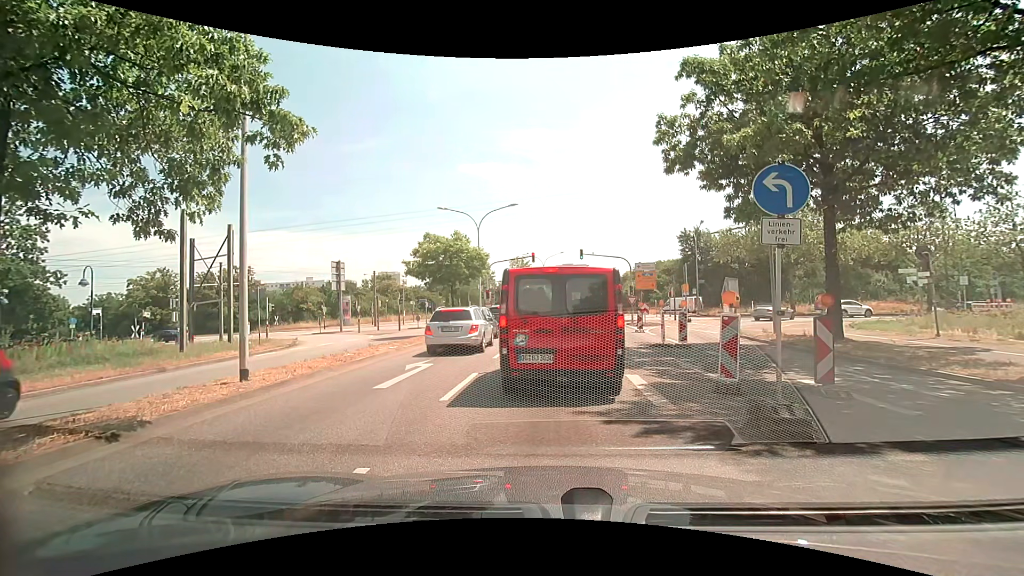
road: secondary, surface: asphalt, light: Day
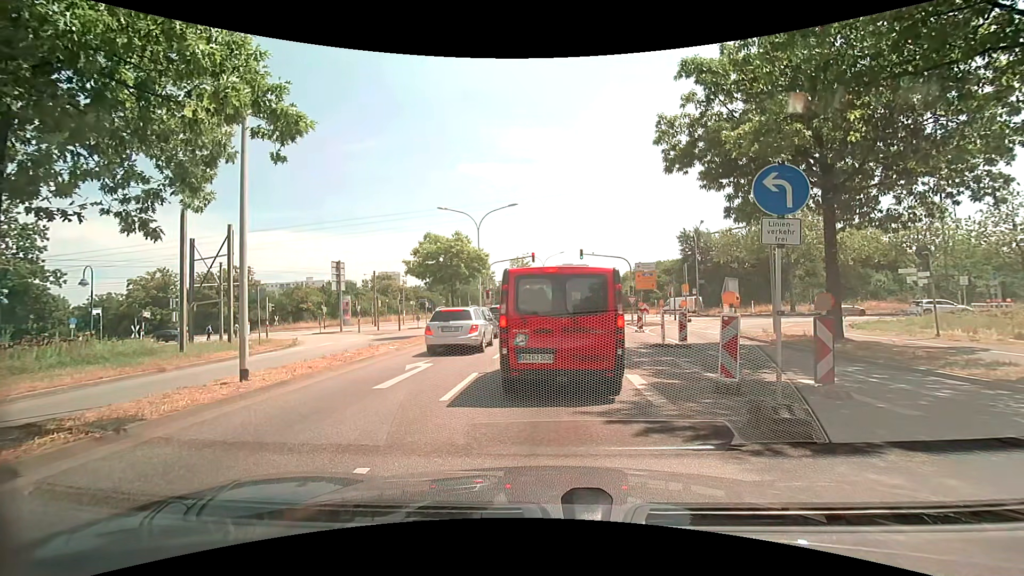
(0.0, 0.0) m; 0°
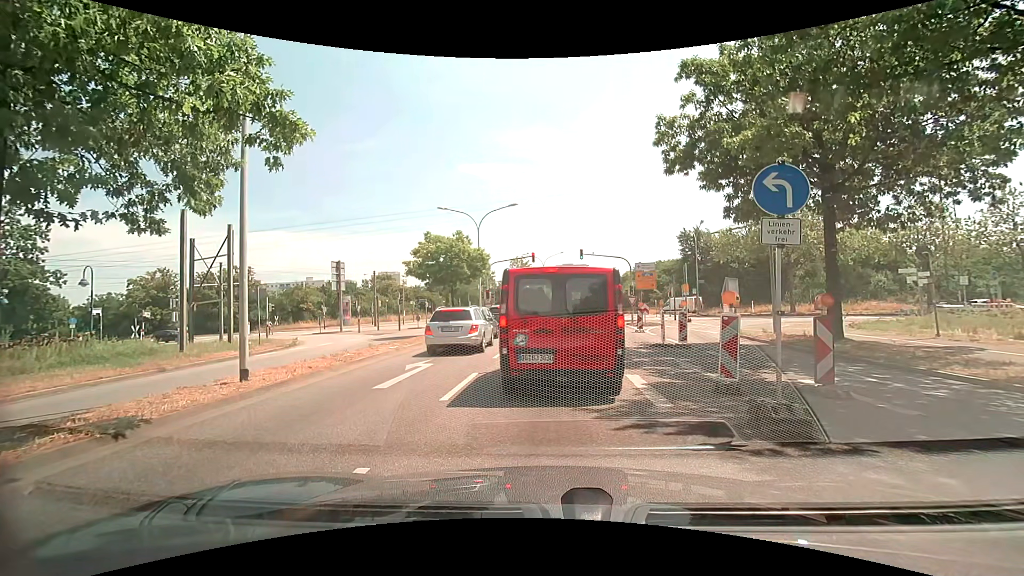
(0.0, 0.0) m; 0°
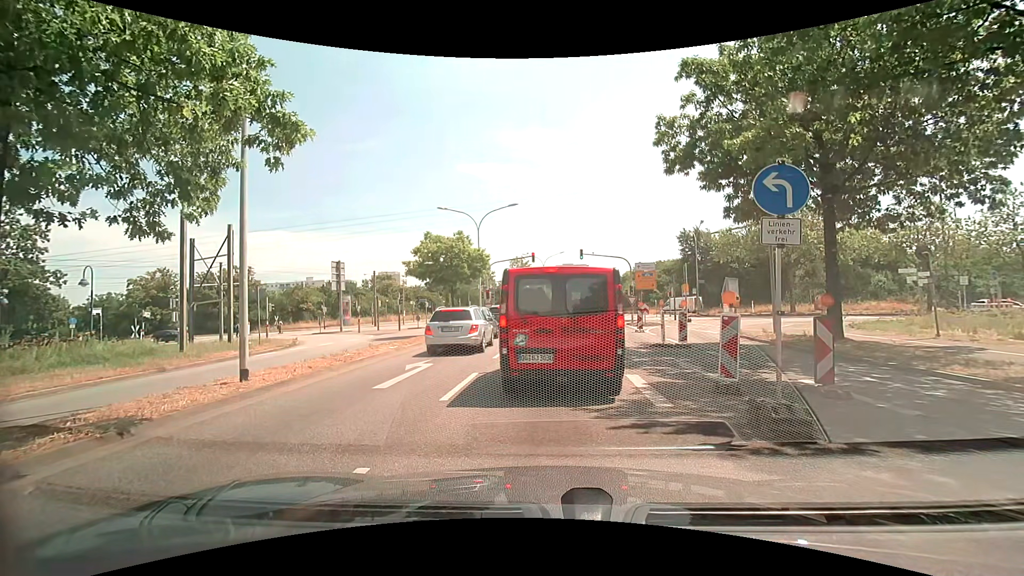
(0.0, 0.0) m; 0°
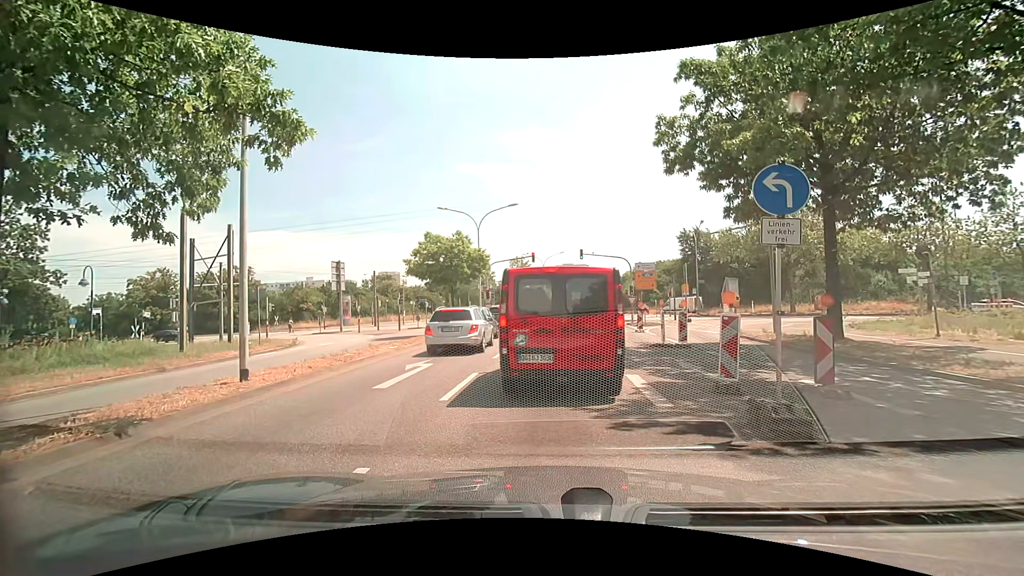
(0.0, 0.0) m; 0°
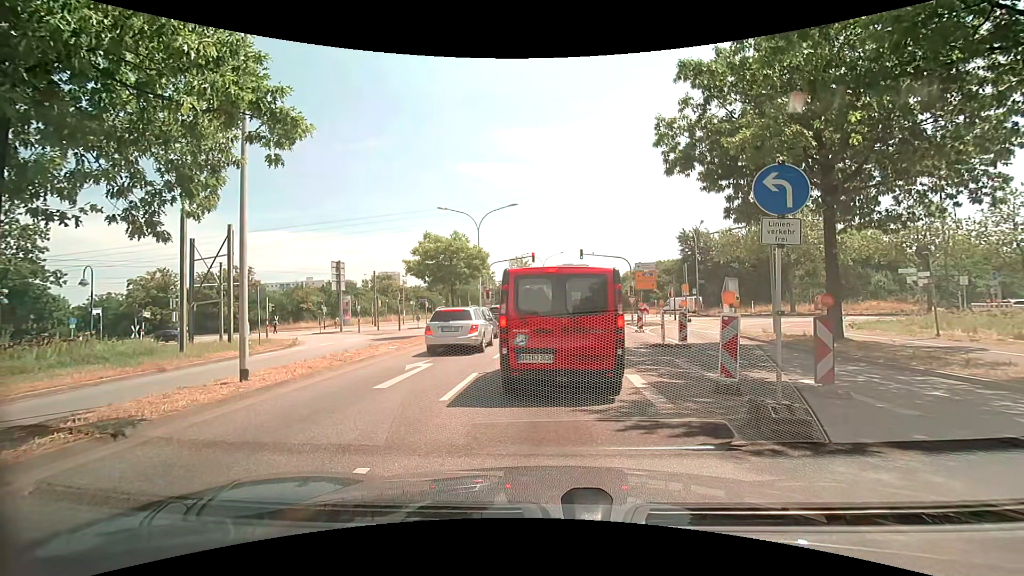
(0.0, 0.0) m; 0°
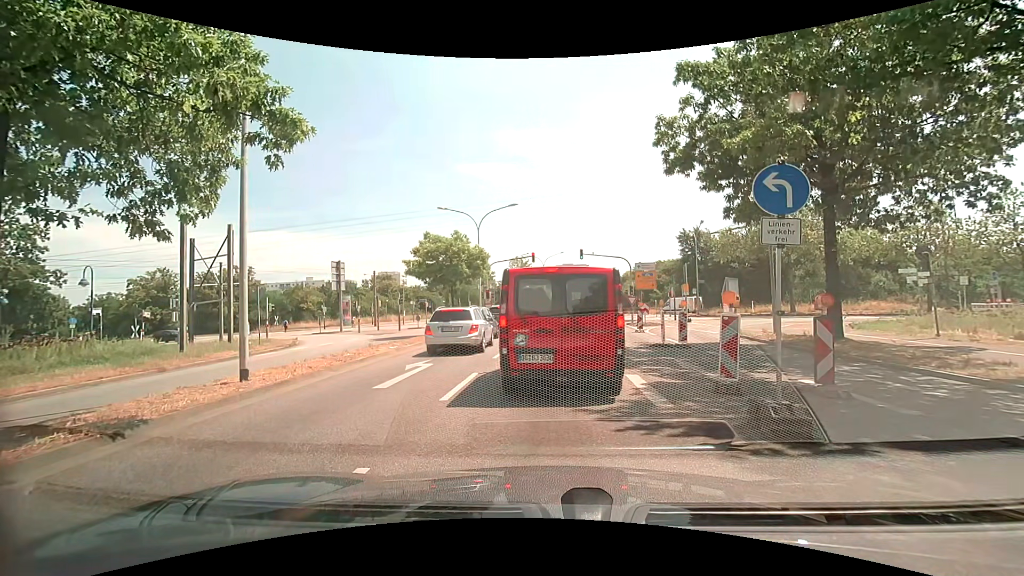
(0.0, 0.0) m; 0°
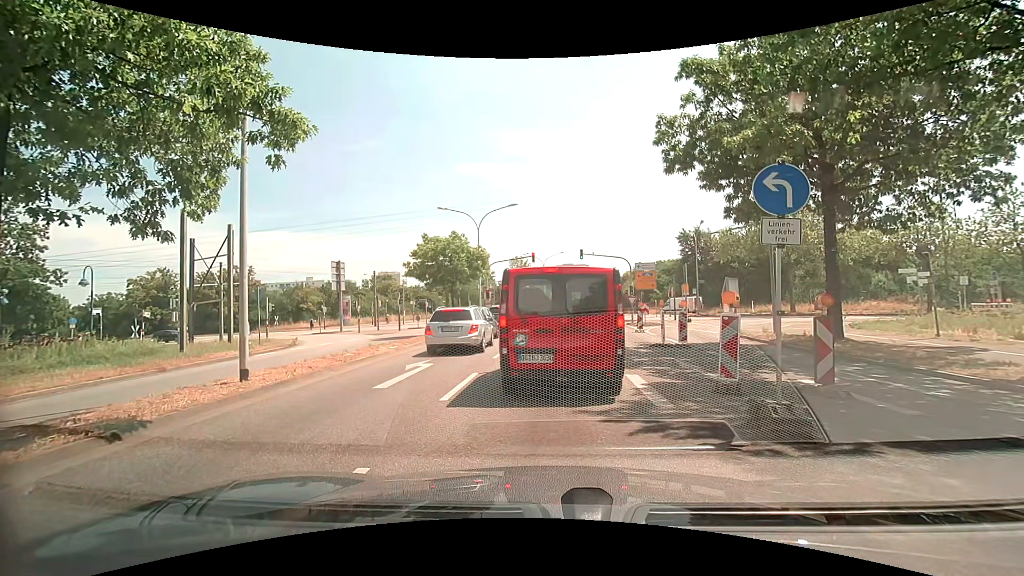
(0.0, 0.0) m; 0°
(0, +10) (0, +20) (0, +30) (+1, +40) (+1, +50) (-2, +60) (-7, +68) (-16, +72) (-26, +74) (-36, +75) m
